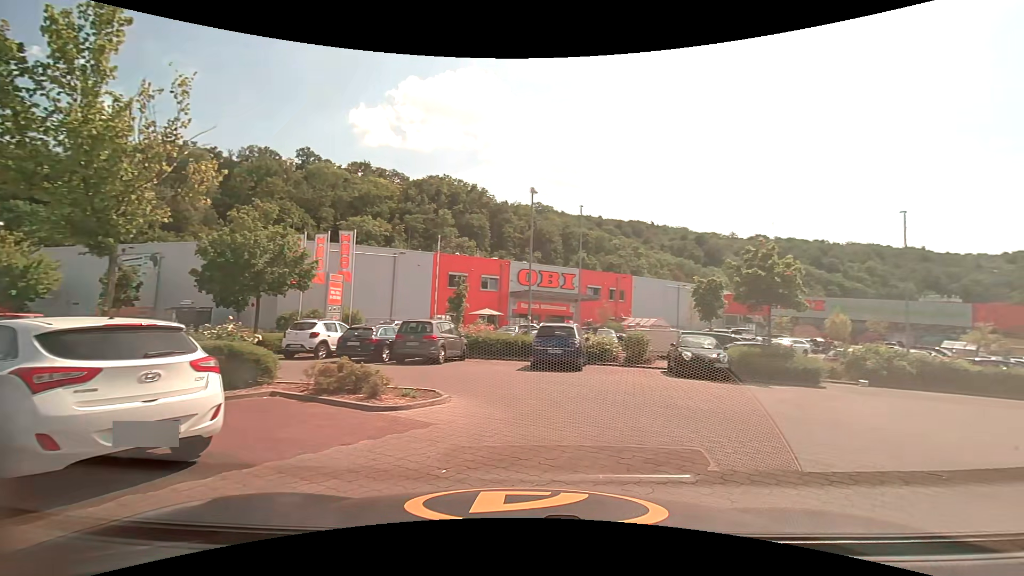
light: Day
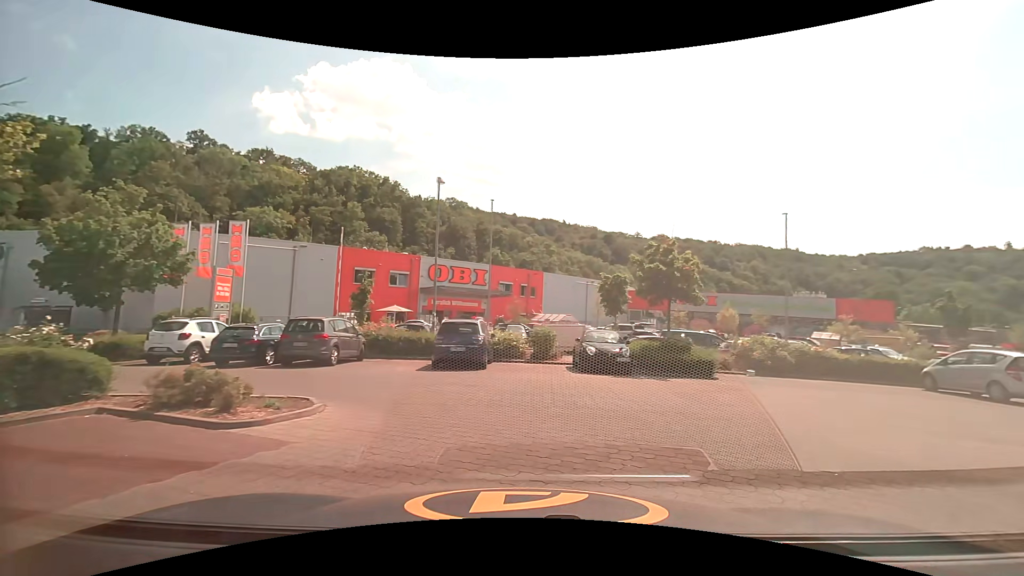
(+0.1, +1.0) m; +8°
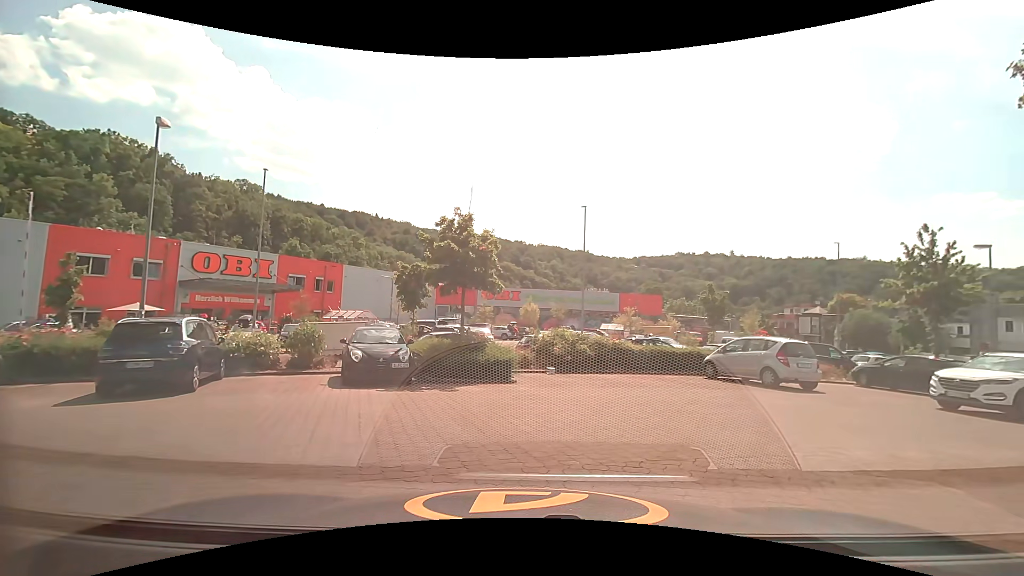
(+0.9, +4.0) m; +21°
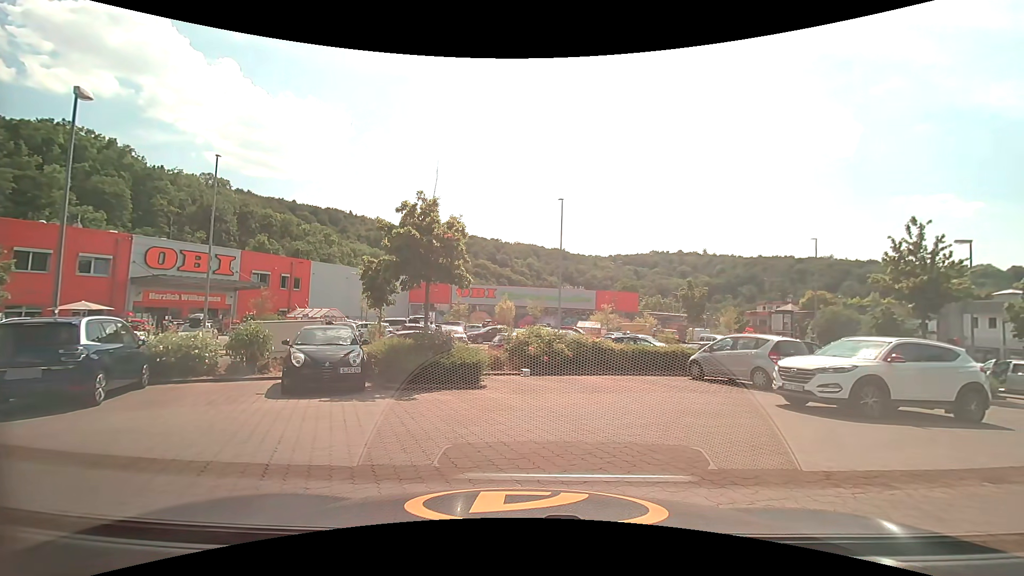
(0.0, +1.5) m; +2°
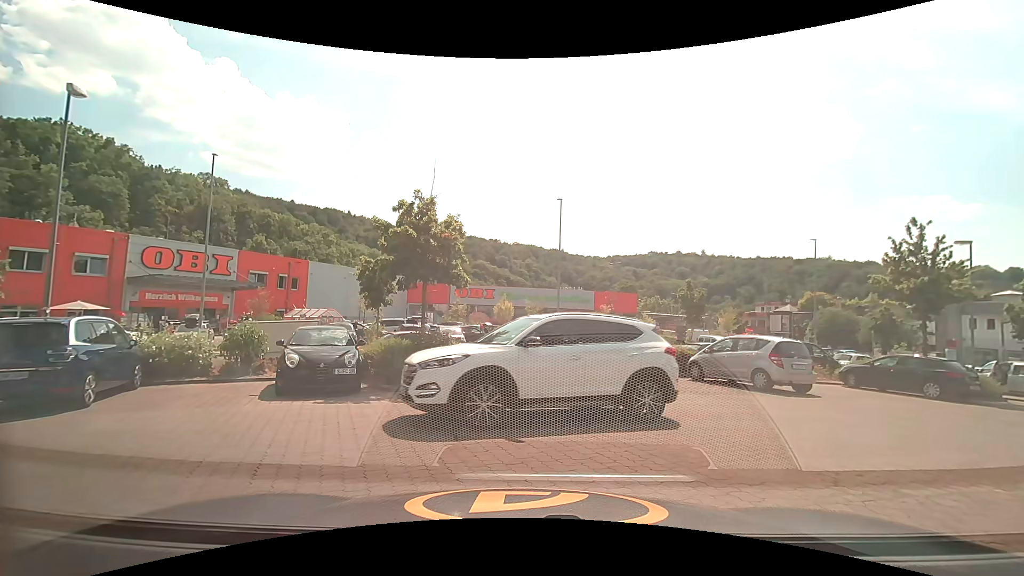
(0.0, +0.2) m; 0°
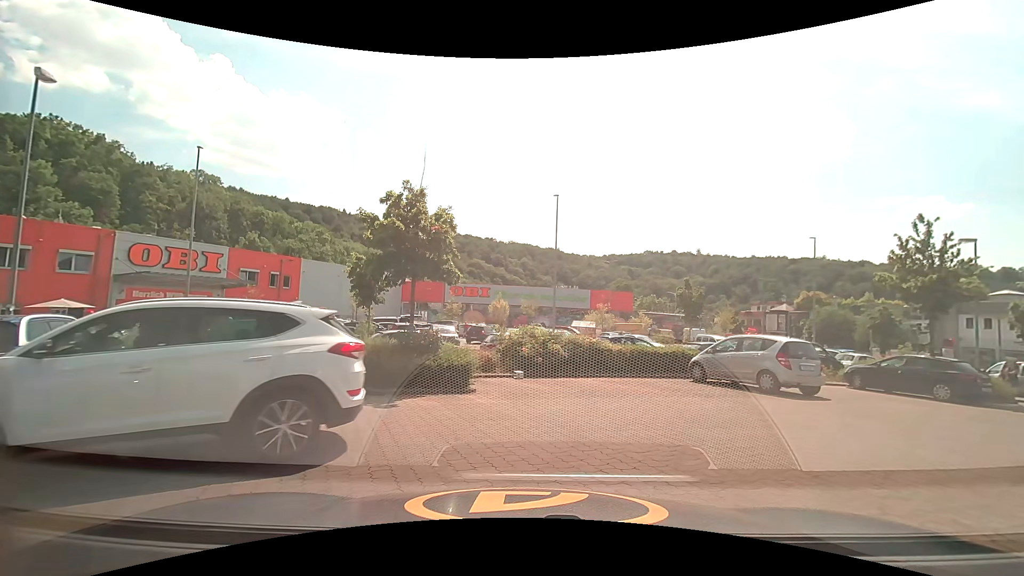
(0.0, +0.8) m; 0°
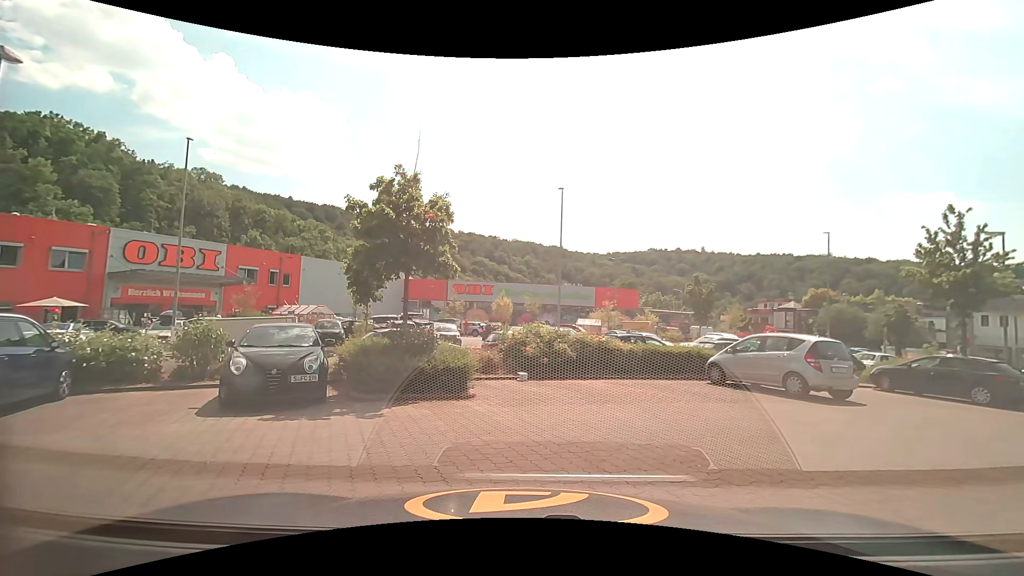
(0.0, +1.1) m; 0°
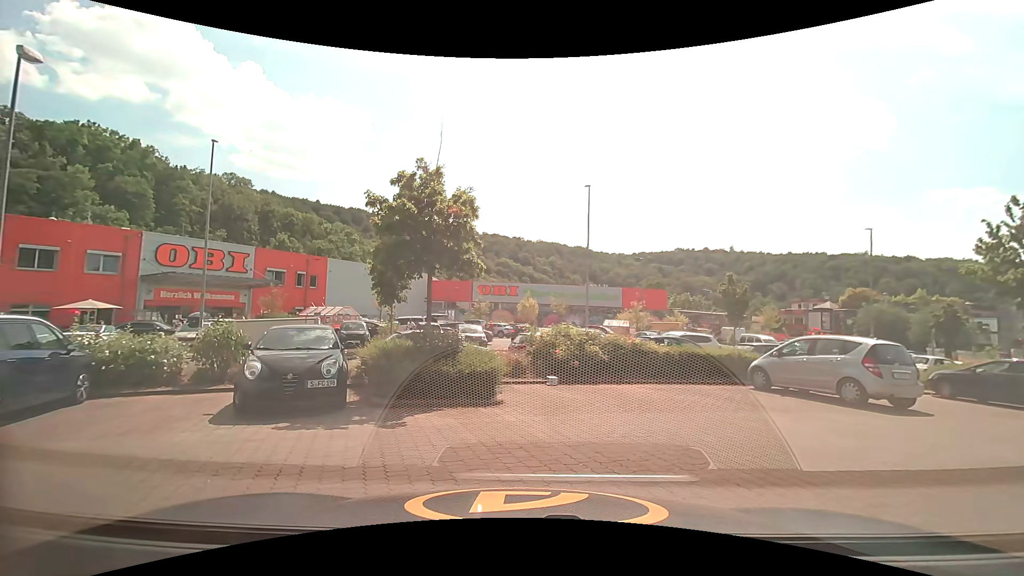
(0.0, +0.7) m; 0°
